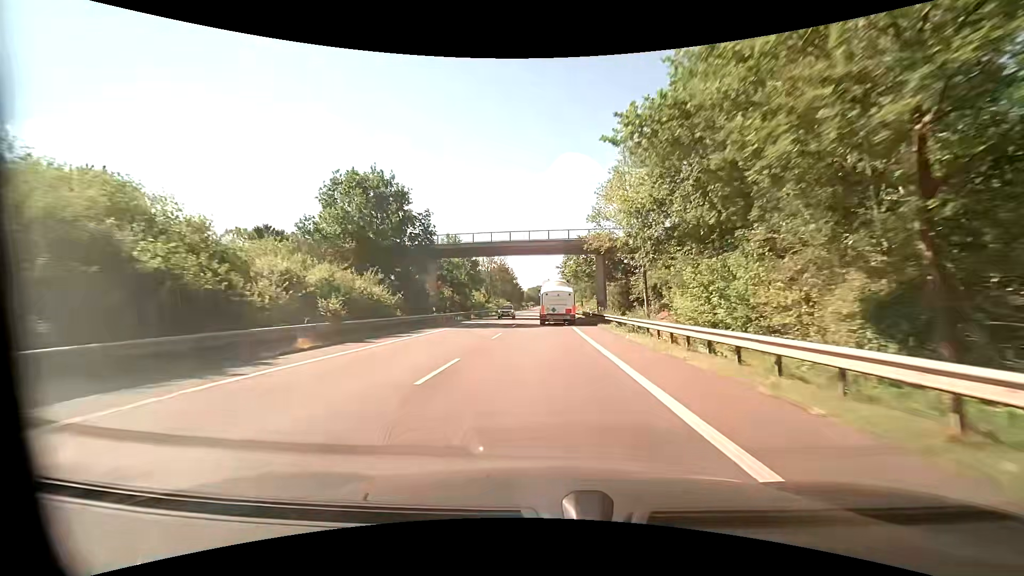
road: primary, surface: asphalt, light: Day
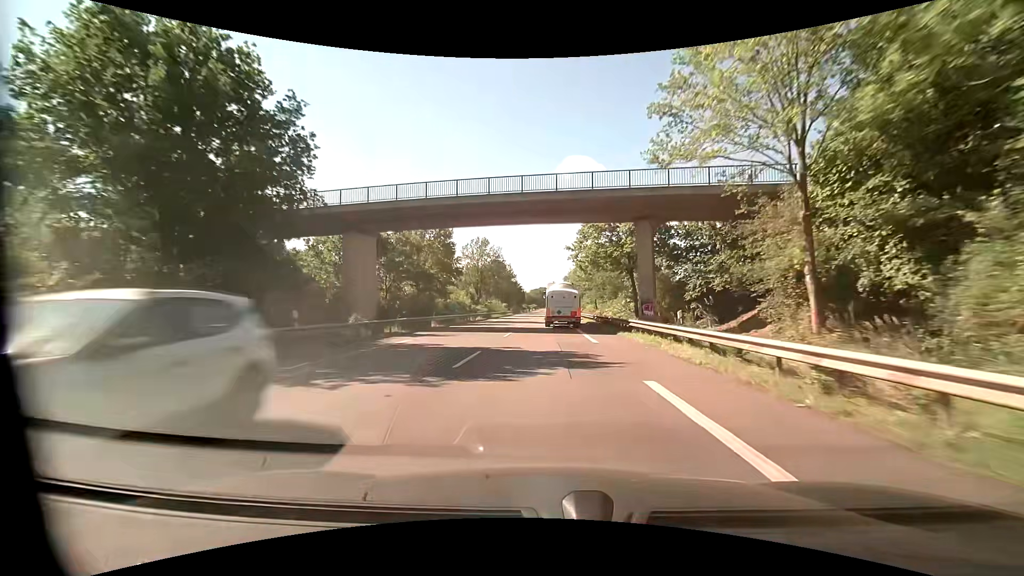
(0.0, +21.8) m; 0°
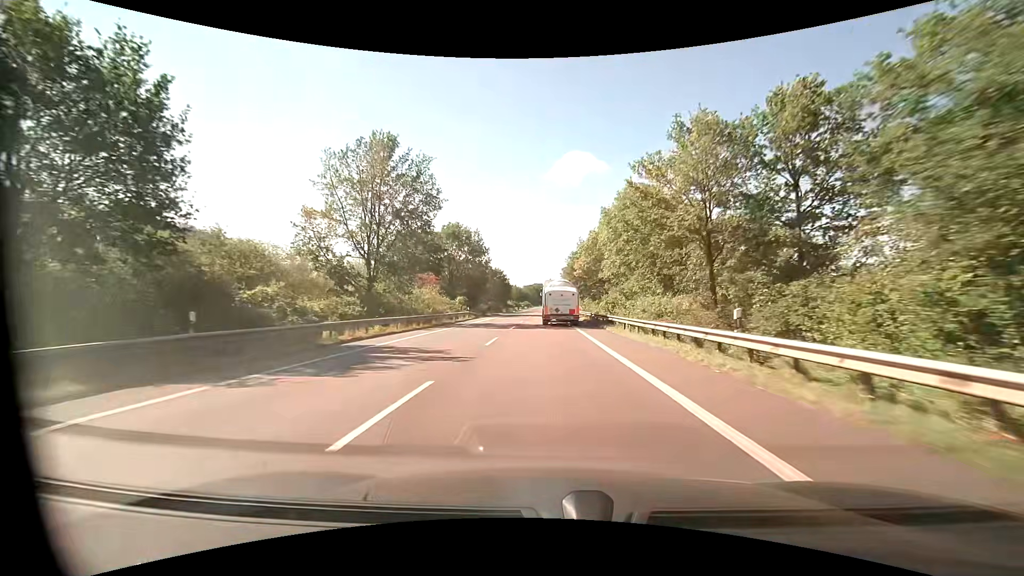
(-0.1, +54.9) m; 0°
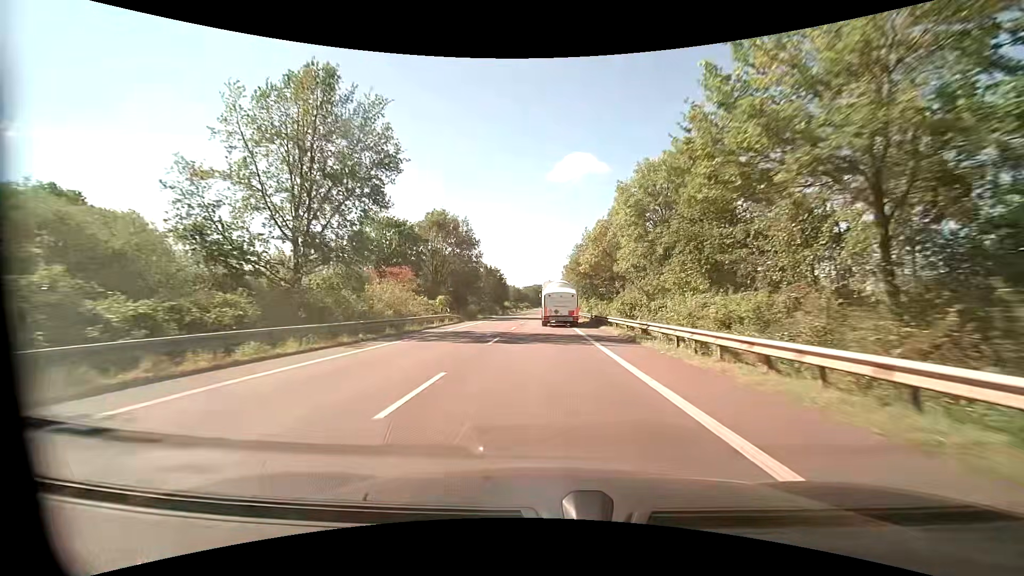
(0.0, +11.0) m; 0°
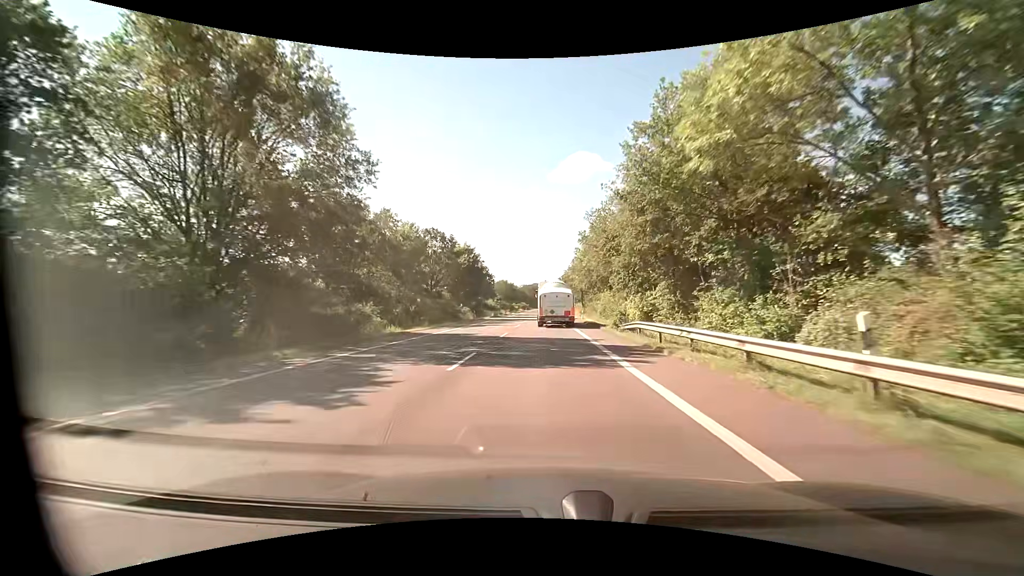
(0.0, +43.9) m; 0°
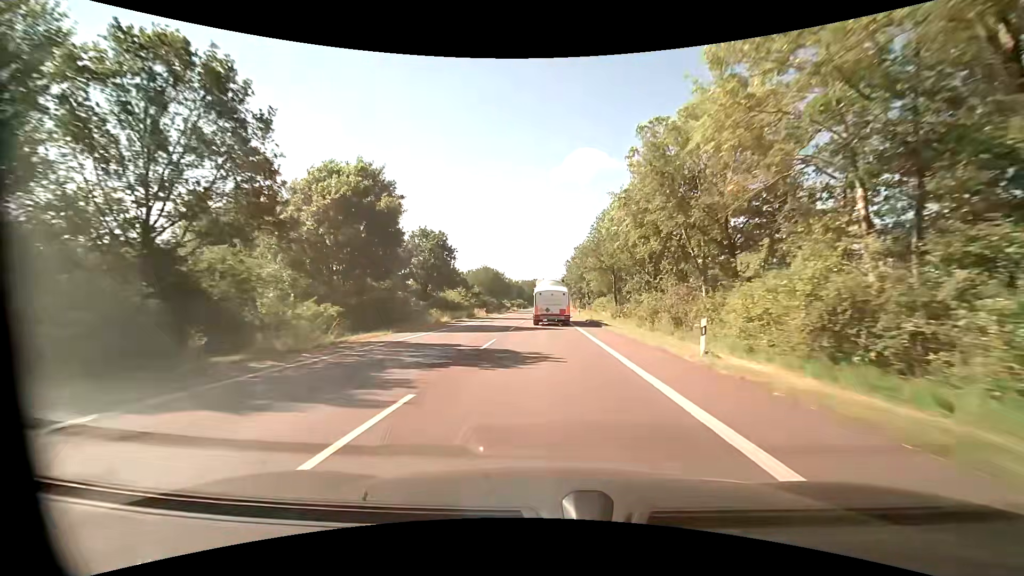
(0.0, +43.8) m; 0°
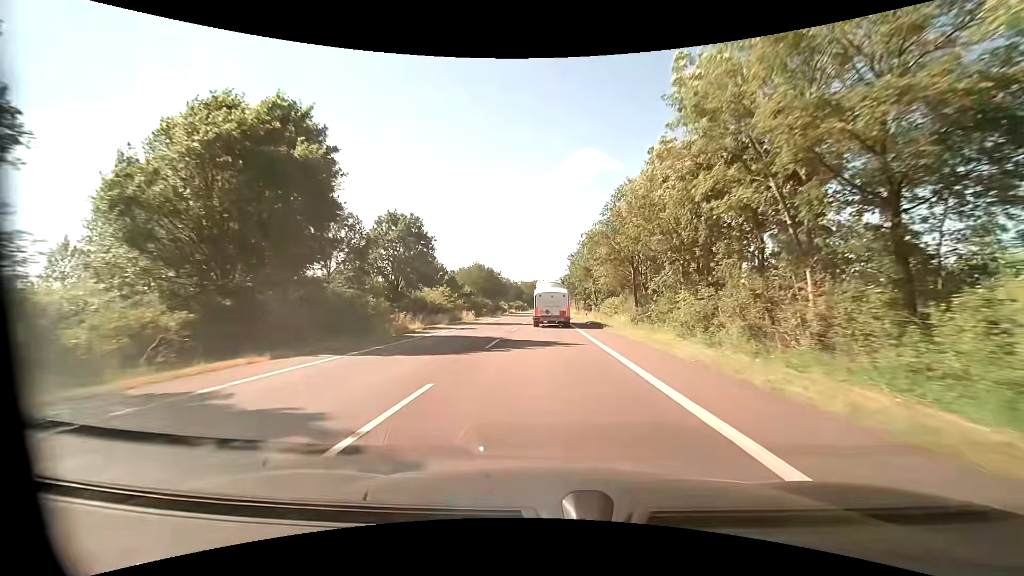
(0.0, +10.9) m; 0°
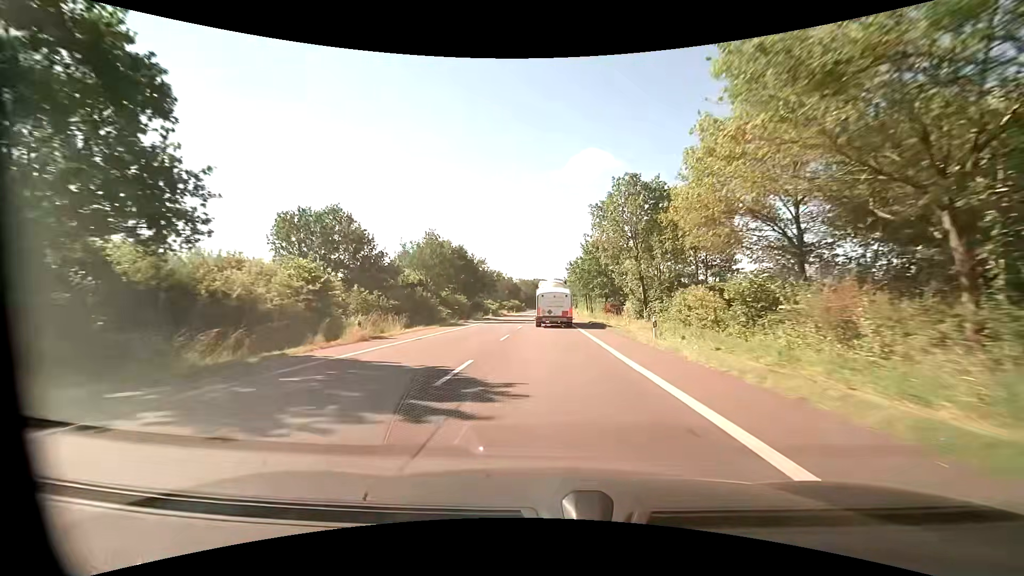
(+0.2, +32.8) m; 0°
(0, +10) (0, +20) (0, +30) (0, +40) (0, +50) (0, +60) (0, +70) (0, +80) (0, +90) (0, +100) m
